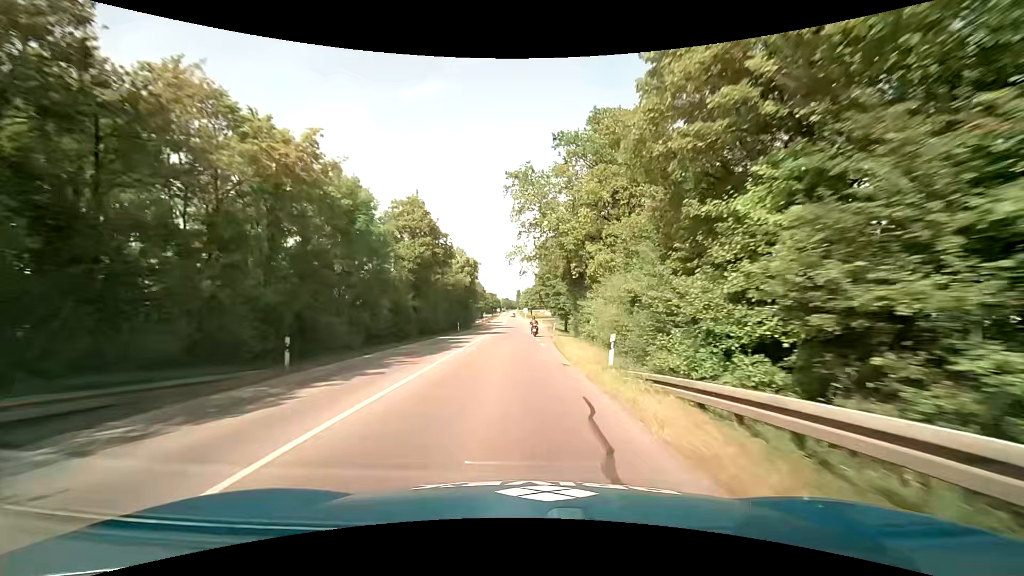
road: tertiary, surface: asphalt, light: Day
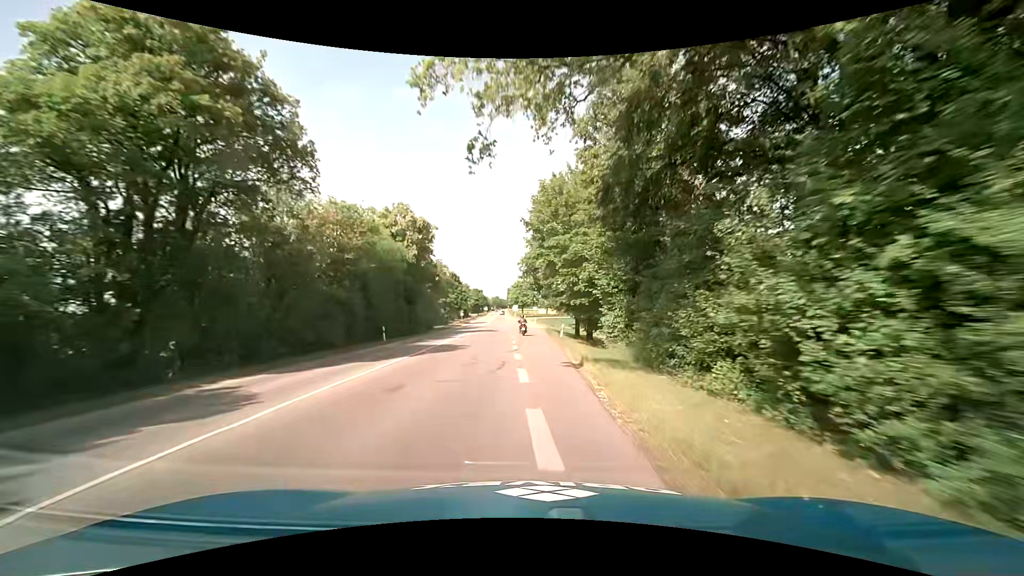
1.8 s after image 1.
(+0.3, +28.4) m; +1°
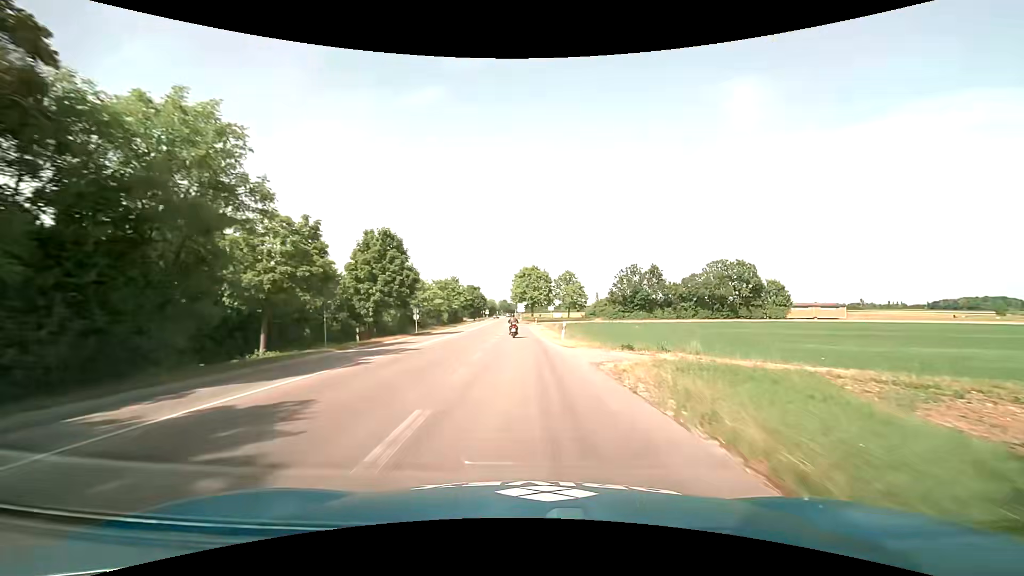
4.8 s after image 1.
(-0.1, +47.9) m; -1°
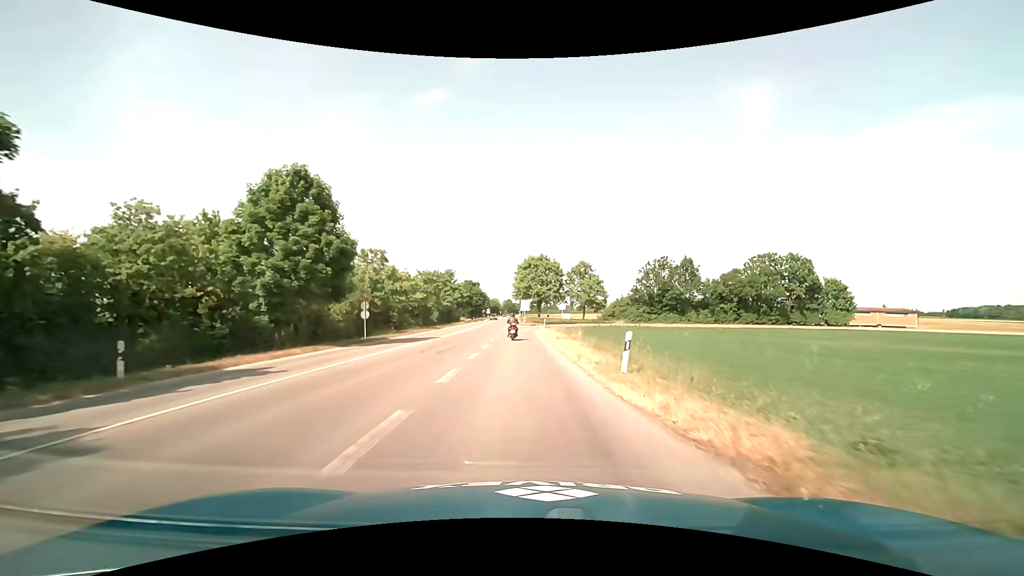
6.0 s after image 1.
(-0.2, +17.9) m; -1°
(0, +10) (0, +20) (0, +30) (0, +40) (-1, +50) (0, +60) (+4, +69) (+12, +76) (+21, +80) (+30, +83) m
